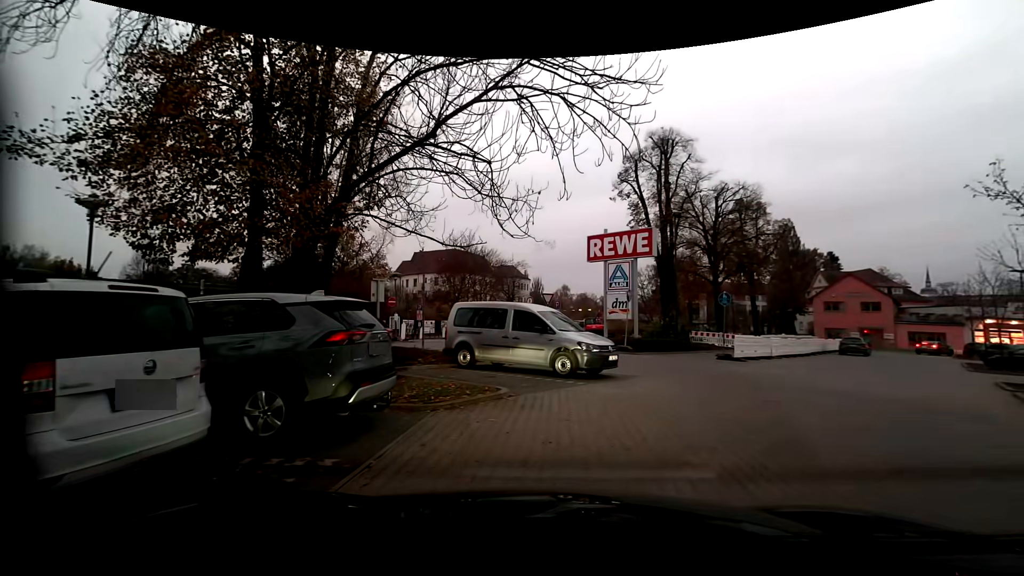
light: Sunrise
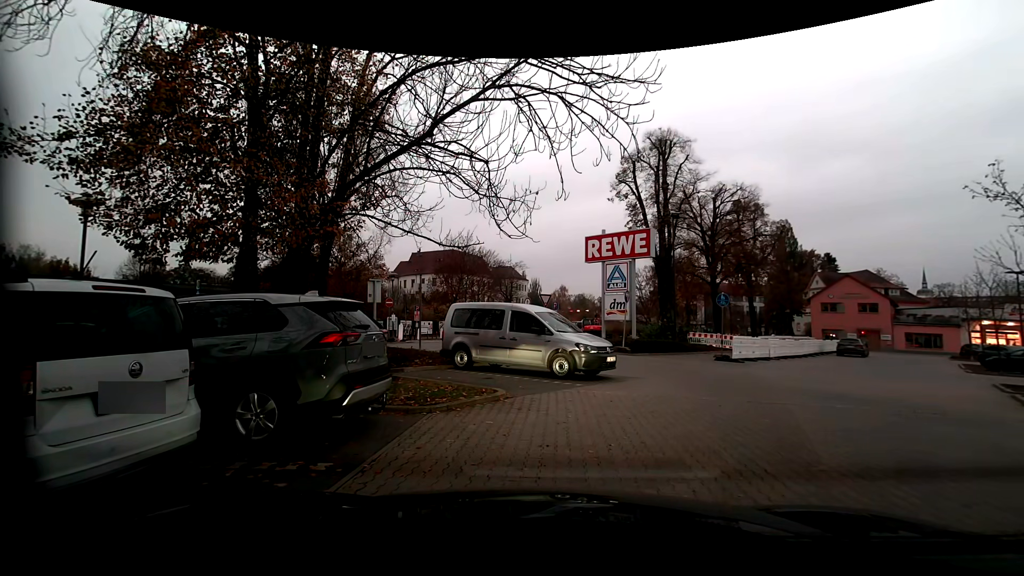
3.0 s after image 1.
(0.0, +0.2) m; 0°
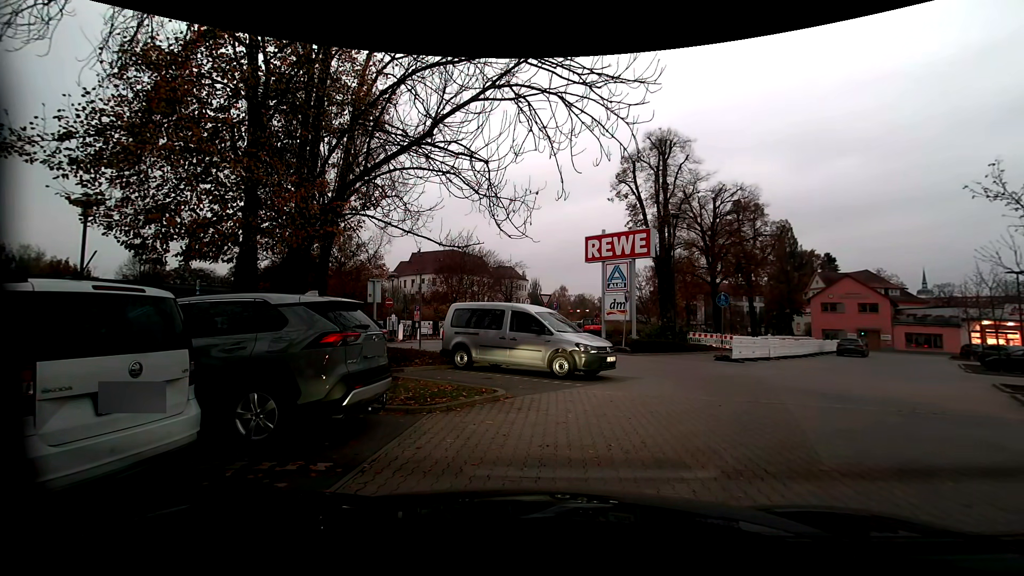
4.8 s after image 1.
(0.0, 0.0) m; 0°
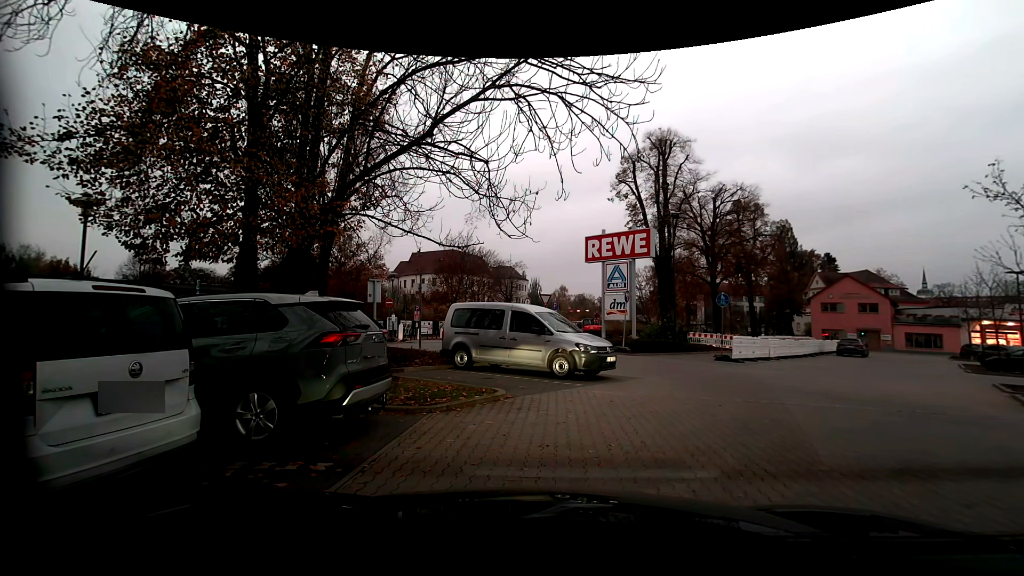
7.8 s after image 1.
(0.0, 0.0) m; 0°
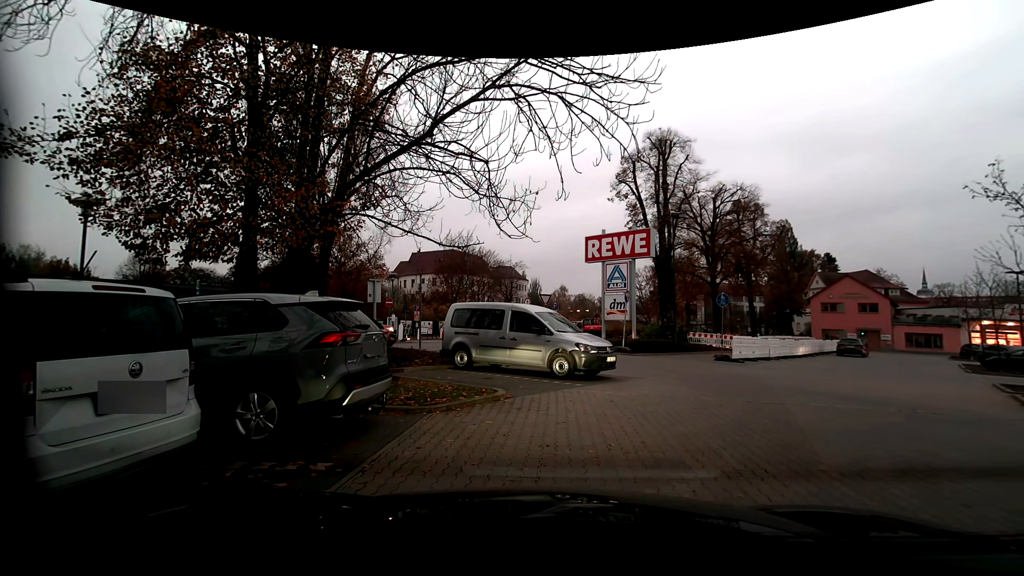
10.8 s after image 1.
(0.0, 0.0) m; 0°
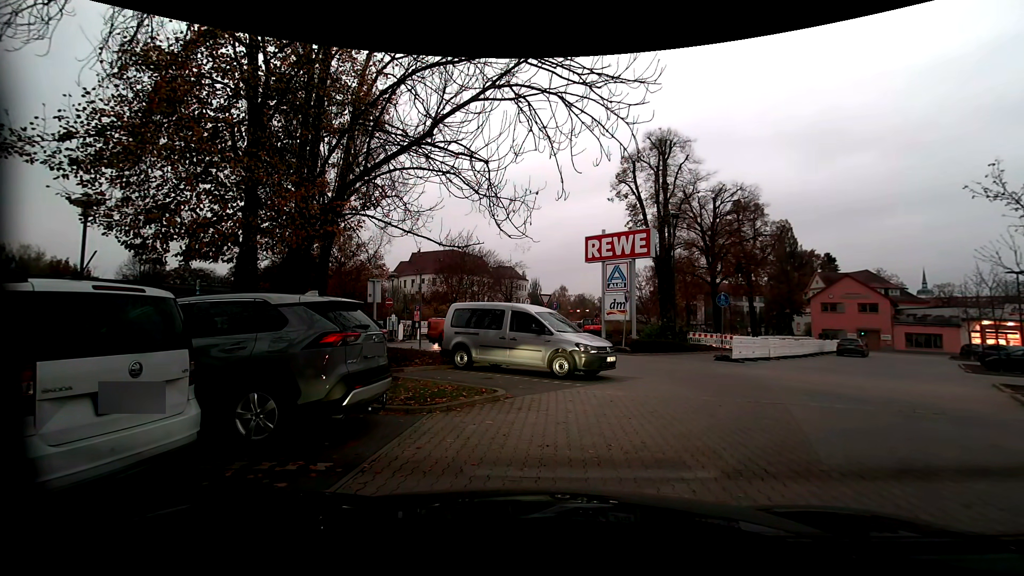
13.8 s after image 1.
(0.0, 0.0) m; 0°
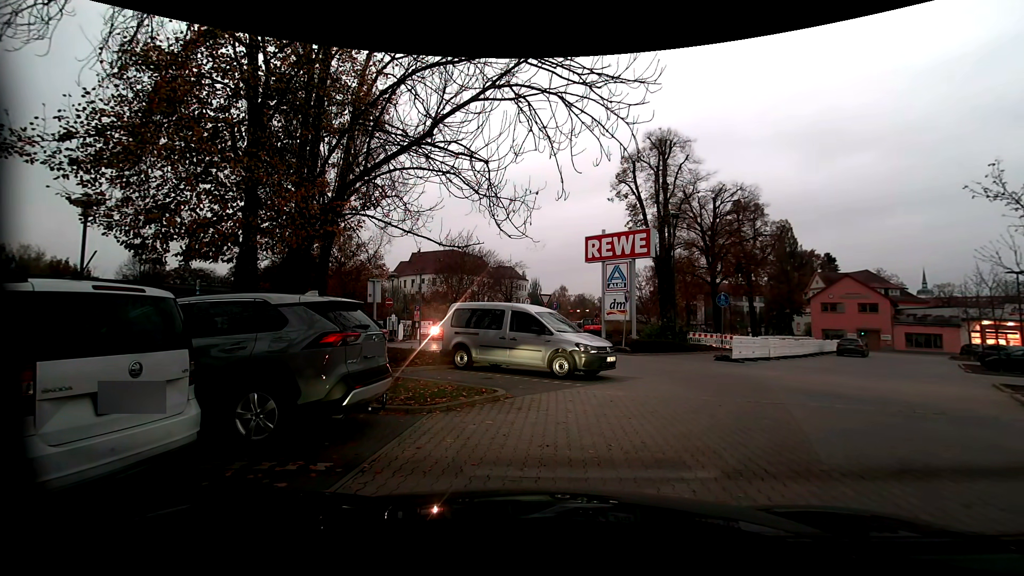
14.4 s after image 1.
(0.0, 0.0) m; 0°
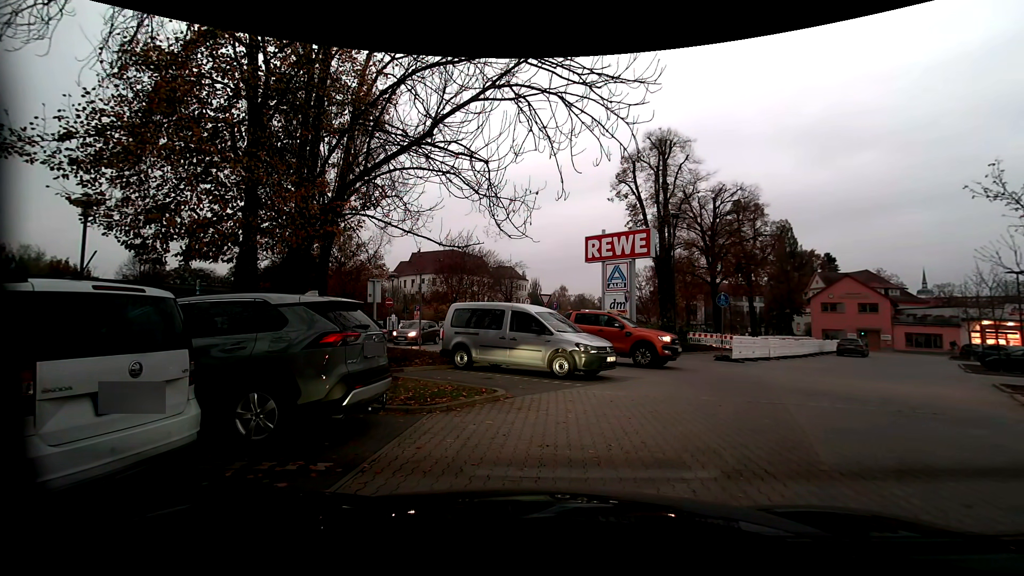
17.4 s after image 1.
(0.0, 0.0) m; 0°
